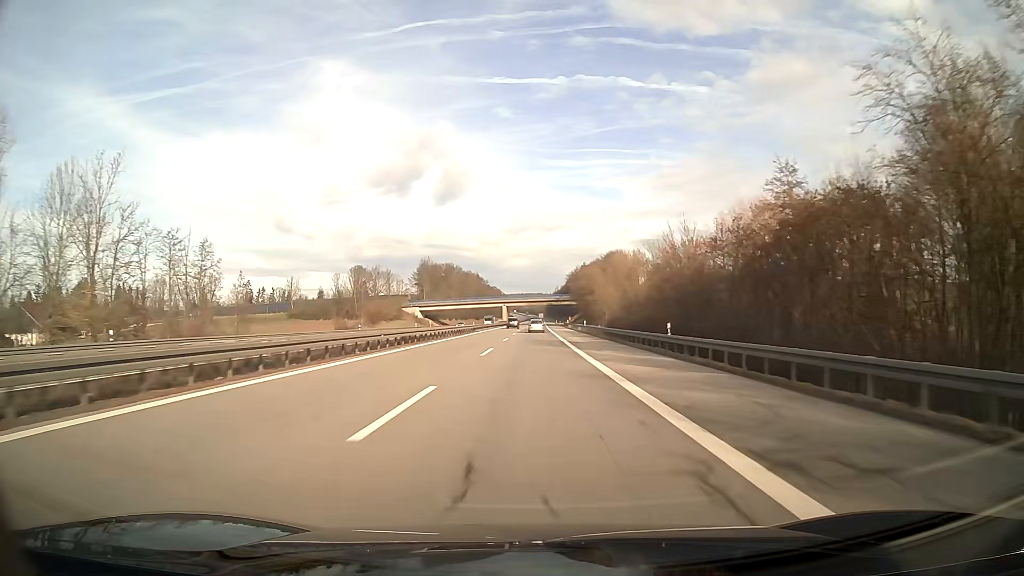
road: motorway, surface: asphalt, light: Day
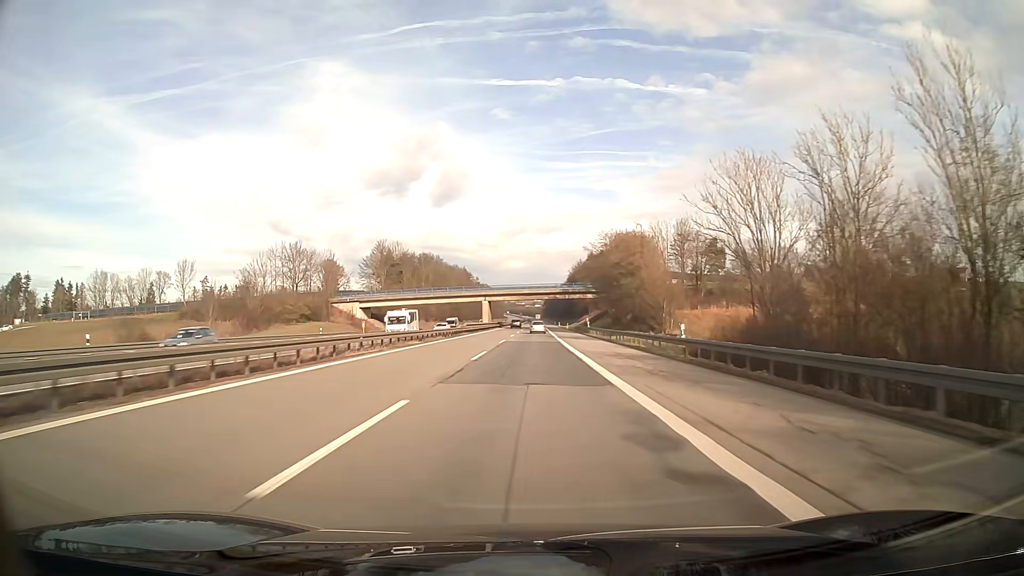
(+0.2, +57.1) m; 0°
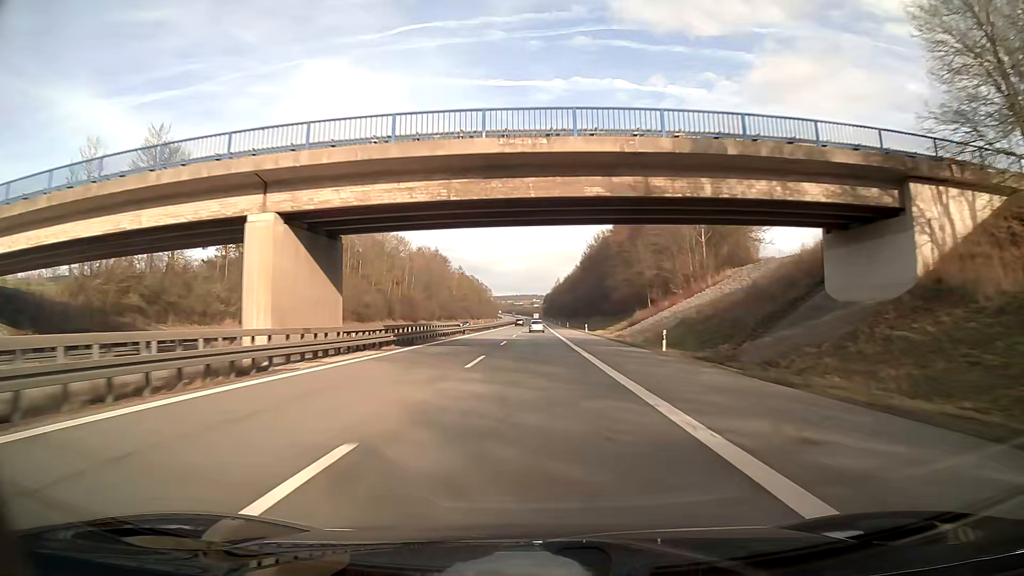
(0.0, +94.9) m; 0°
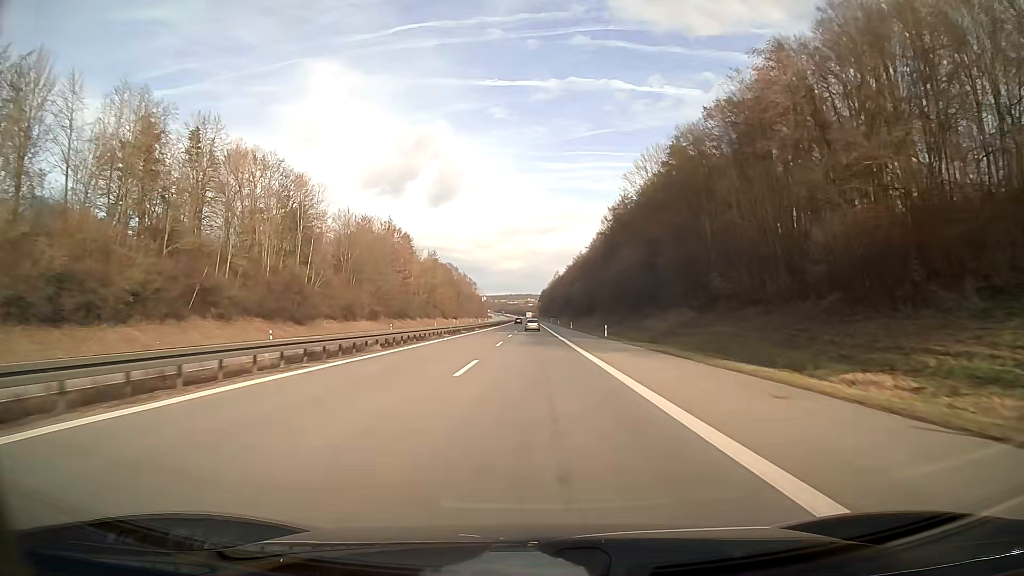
(+0.2, +75.9) m; 0°
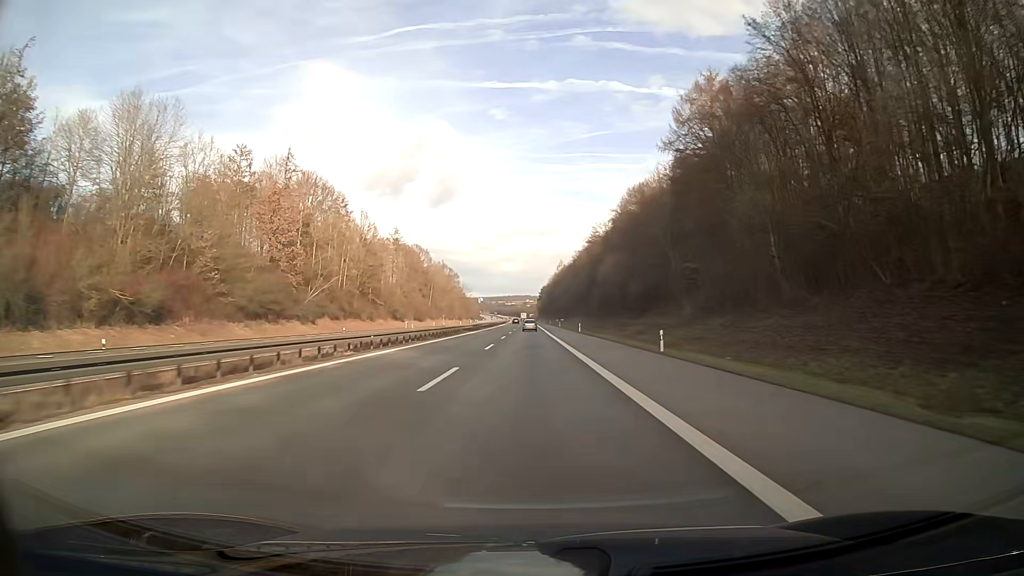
(+0.1, +76.0) m; 0°
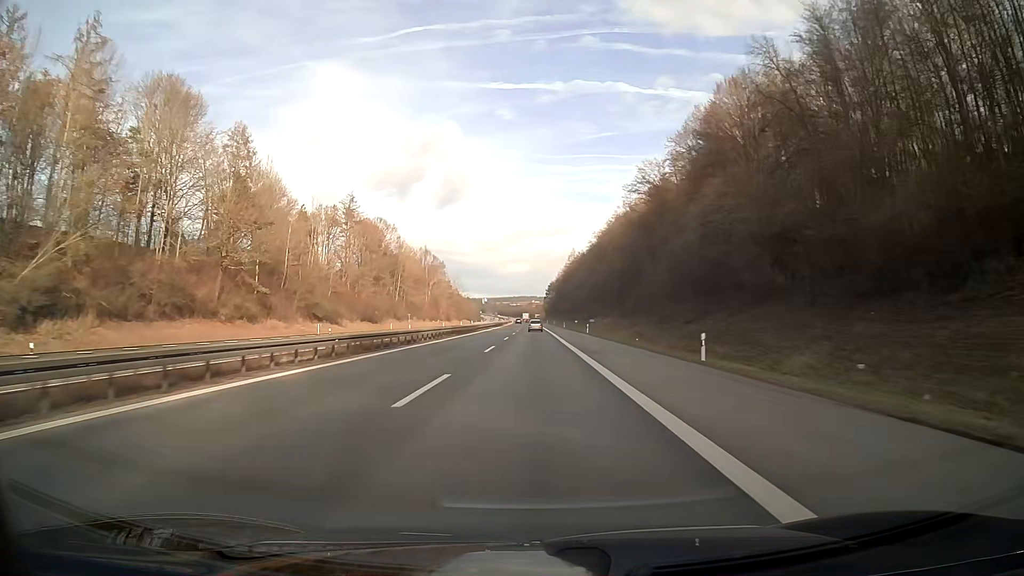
(-0.2, +57.0) m; 0°
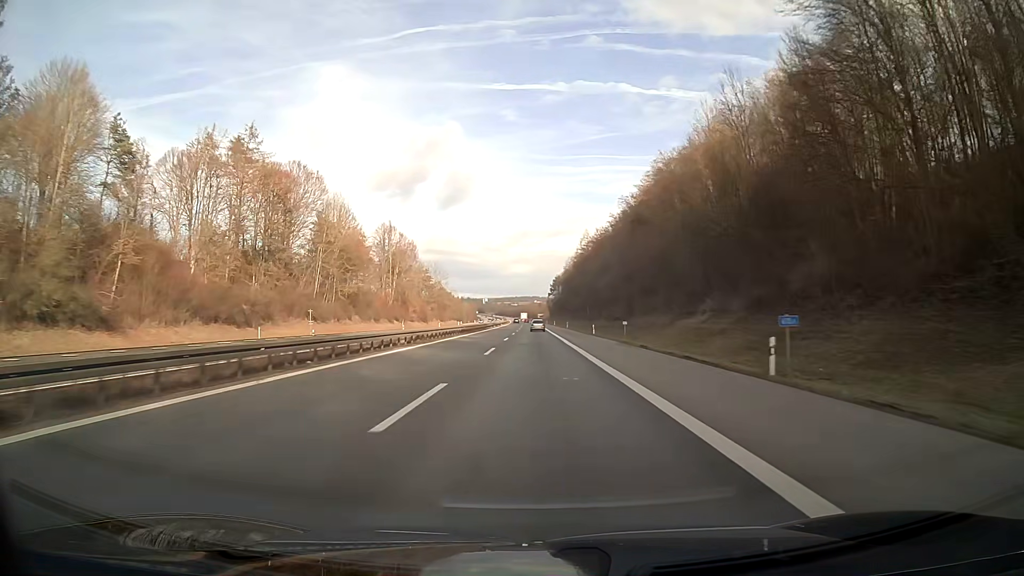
(-0.1, +57.0) m; 0°
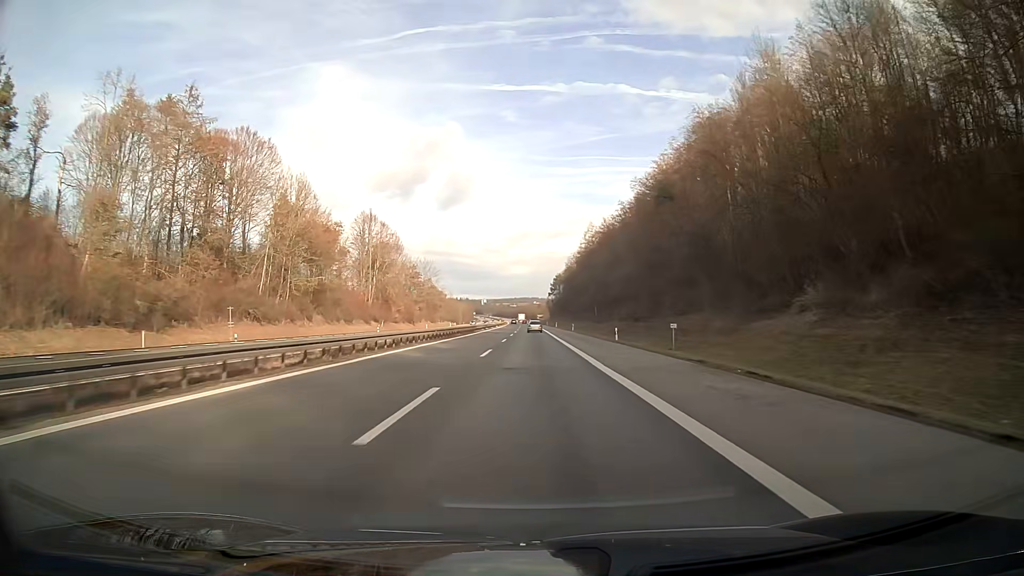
(0.0, +19.0) m; 0°
